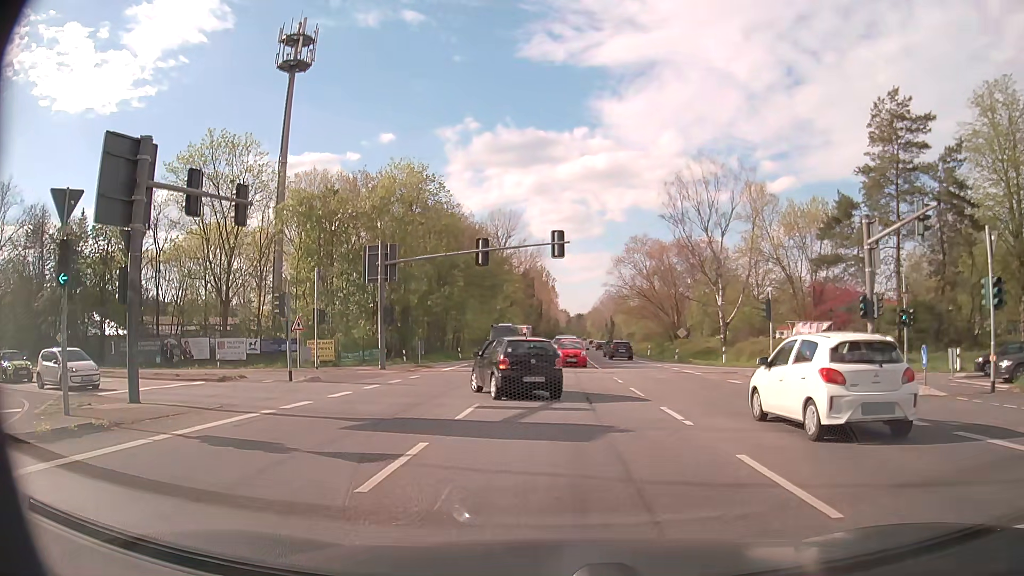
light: Day
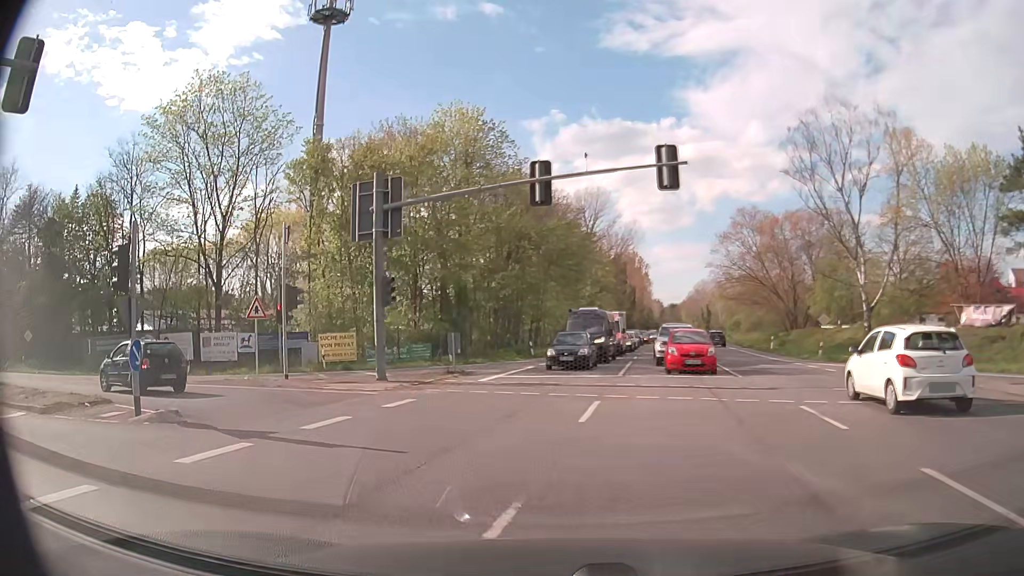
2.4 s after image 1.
(-0.4, +13.8) m; -7°
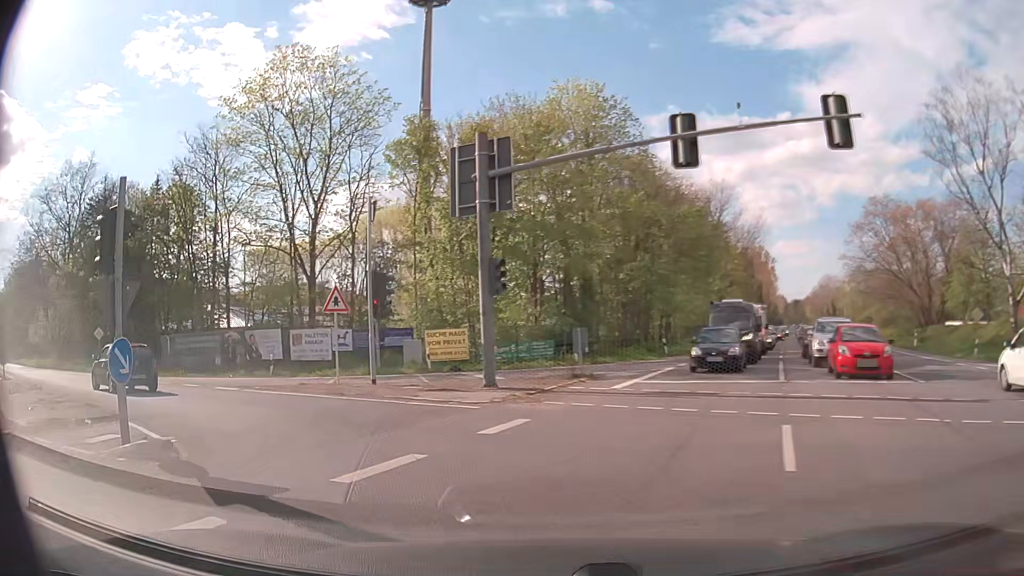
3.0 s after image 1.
(-0.4, +4.1) m; -10°
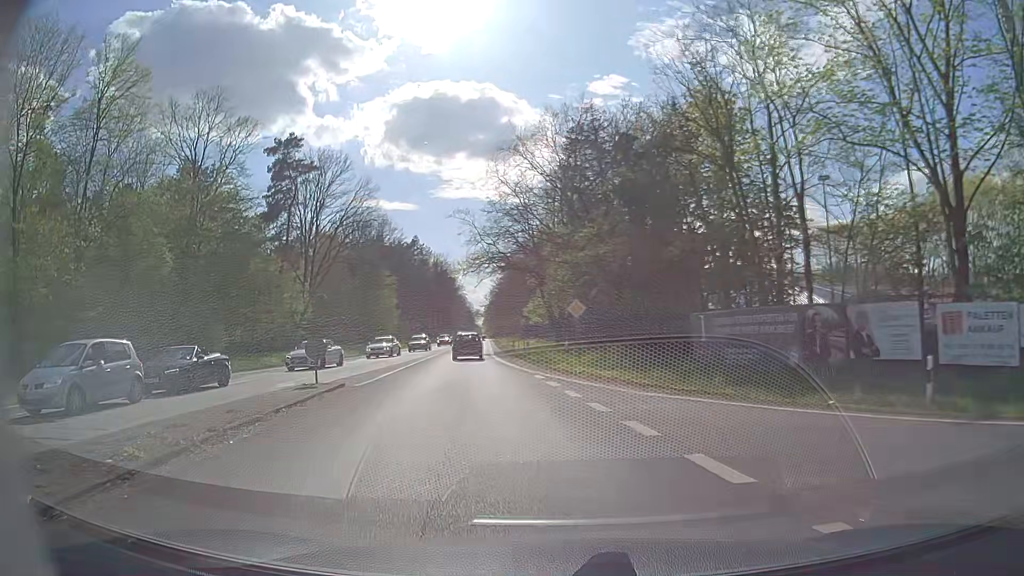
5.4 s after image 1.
(-7.4, +15.4) m; -48°
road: secondary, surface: asphalt
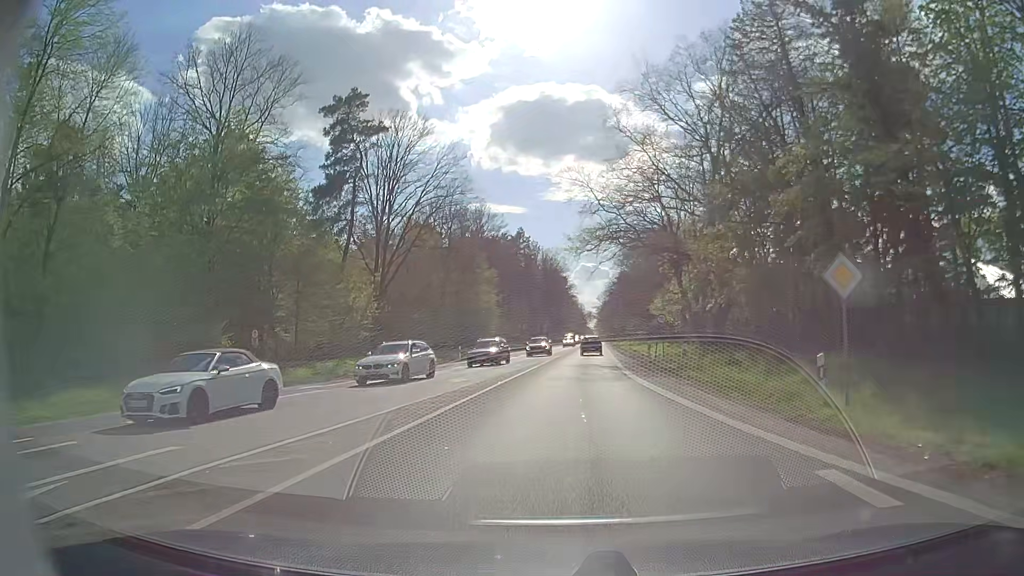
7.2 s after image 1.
(-2.1, +15.9) m; -10°
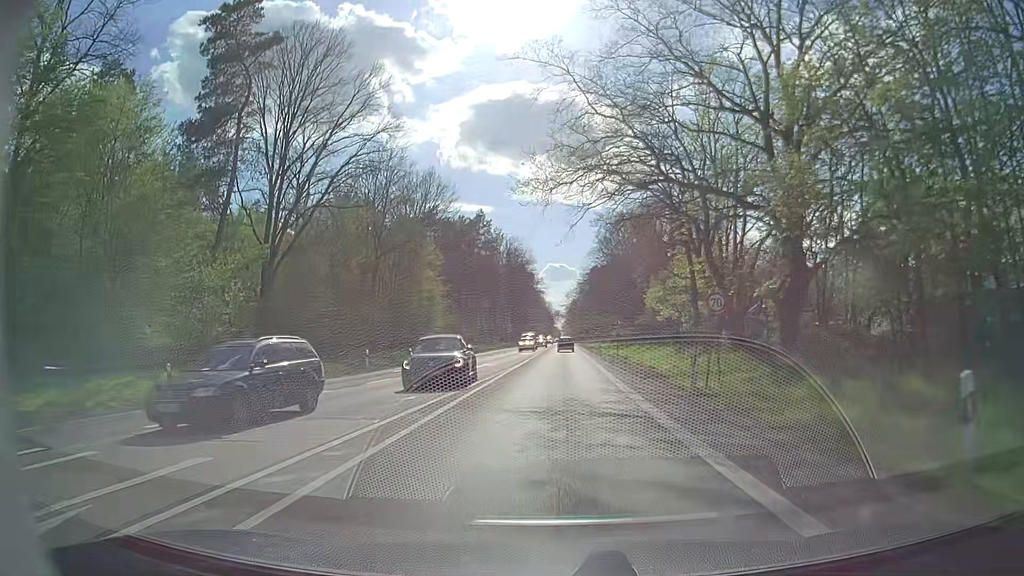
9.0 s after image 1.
(+0.5, +19.2) m; +3°
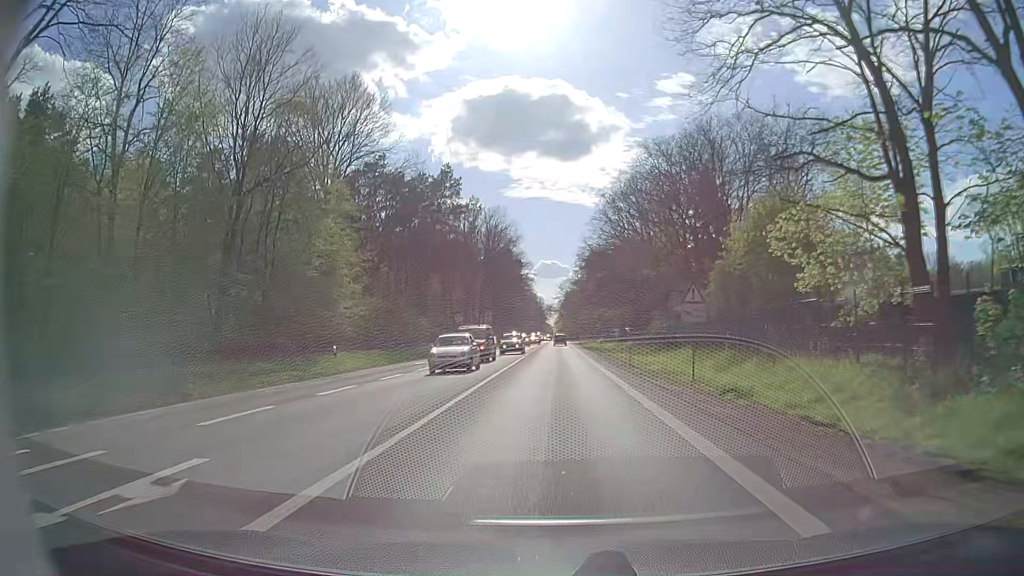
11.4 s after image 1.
(+0.2, +30.4) m; 0°
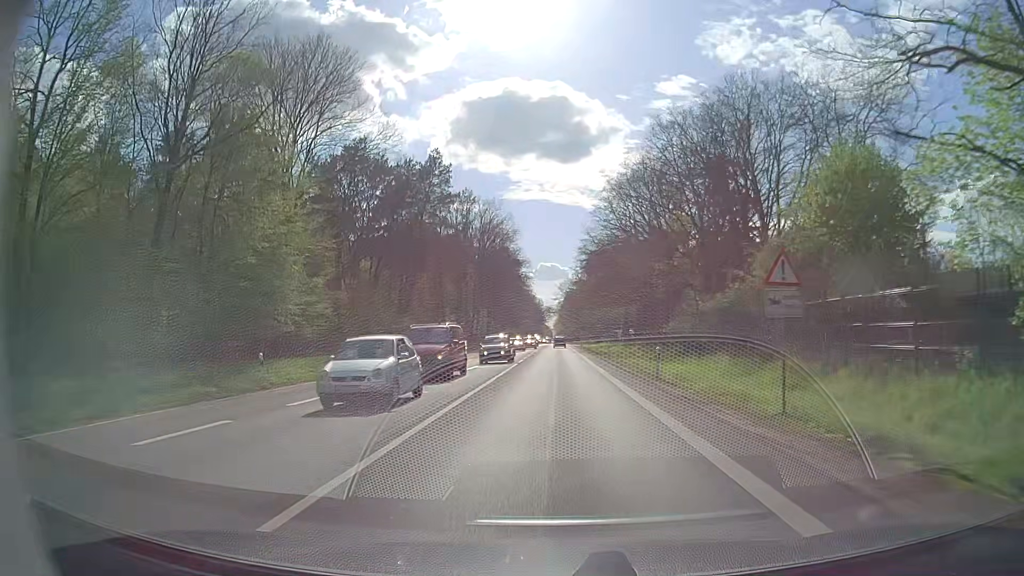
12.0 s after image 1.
(0.0, +8.4) m; +1°
(0, +10) (0, +20) (0, +30) (0, +40) (0, +50) (0, +60) (0, +70) (0, +80) (0, +90) (0, +100) m
